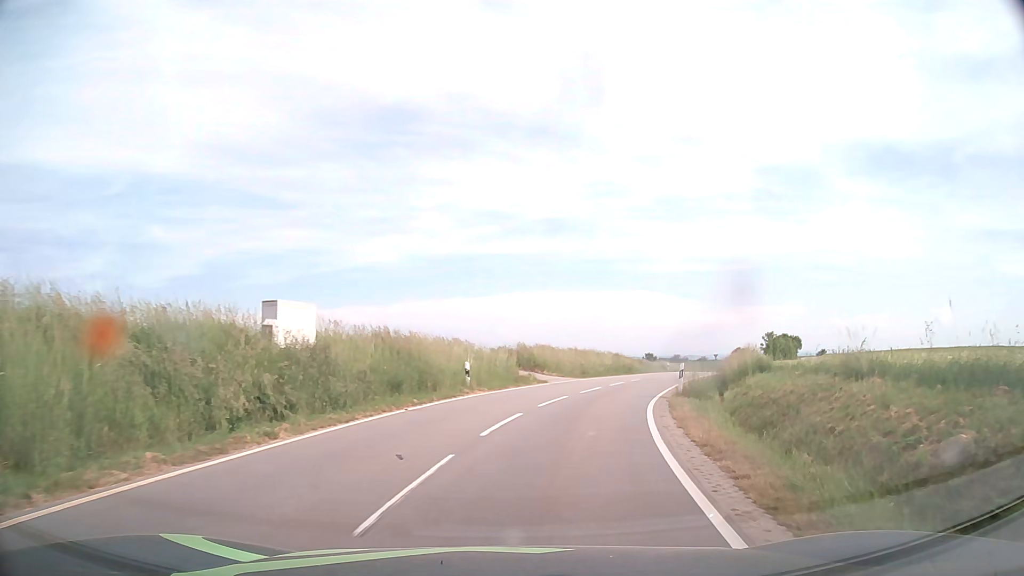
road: tertiary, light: Day
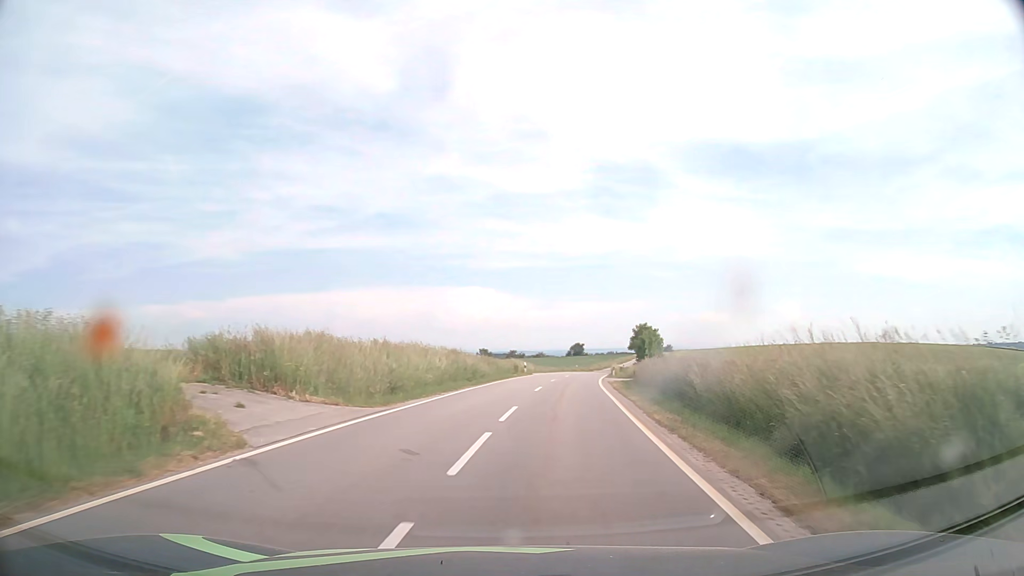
(+2.8, +21.3) m; +14°
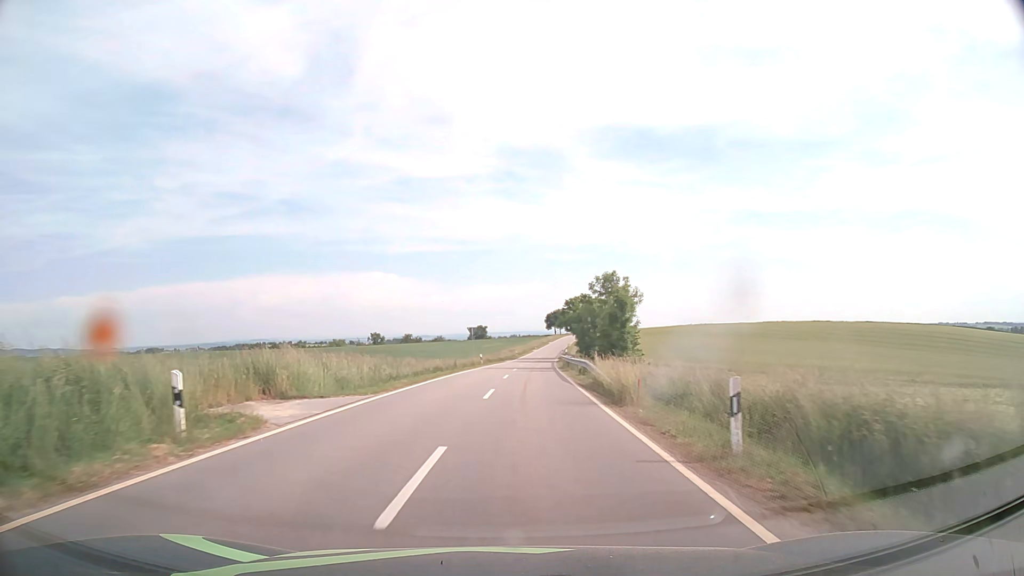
(+4.5, +45.2) m; +8°
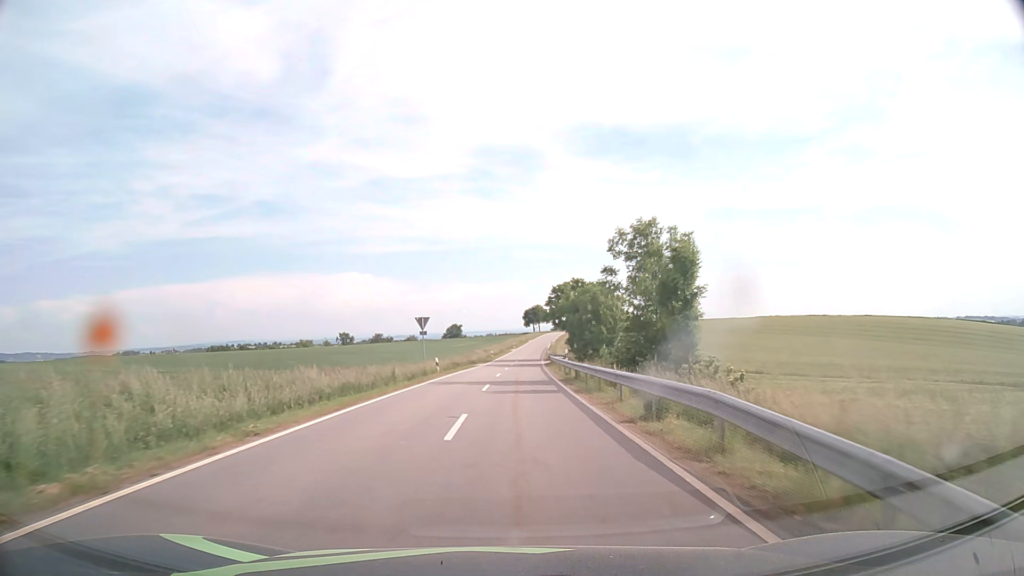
(+0.4, +19.4) m; +2°
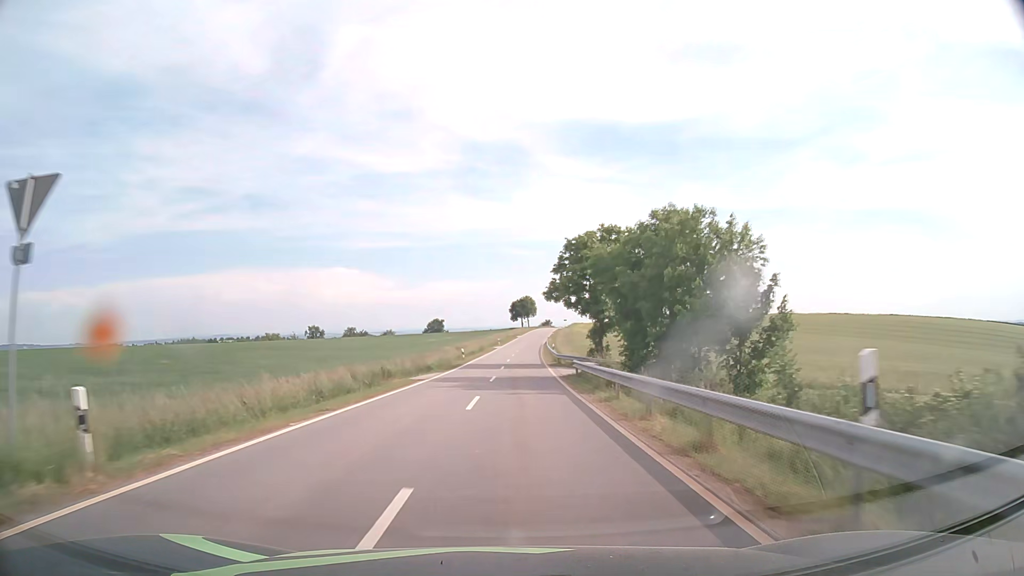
(+0.4, +32.0) m; +1°
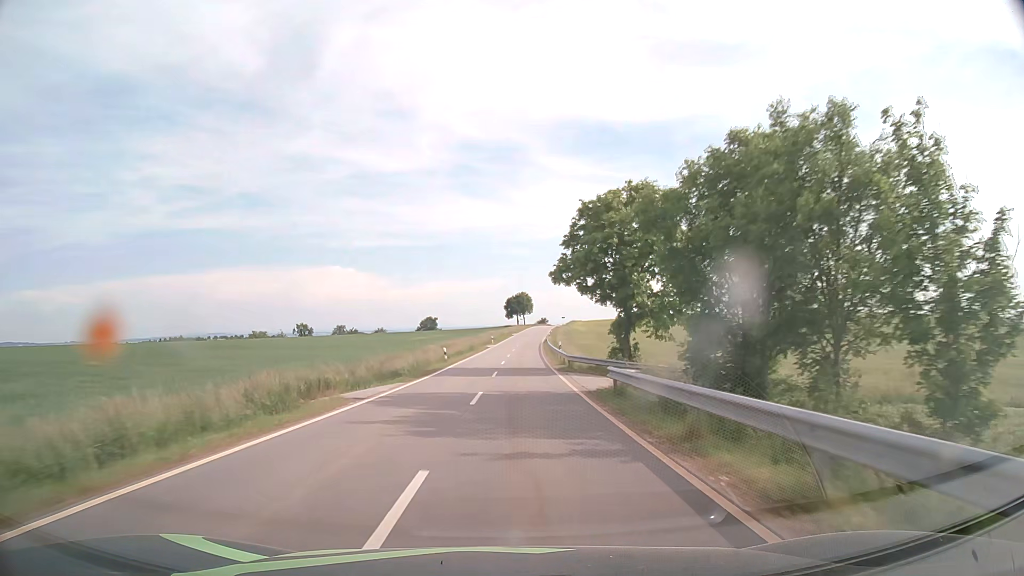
(+0.1, +11.4) m; 0°
